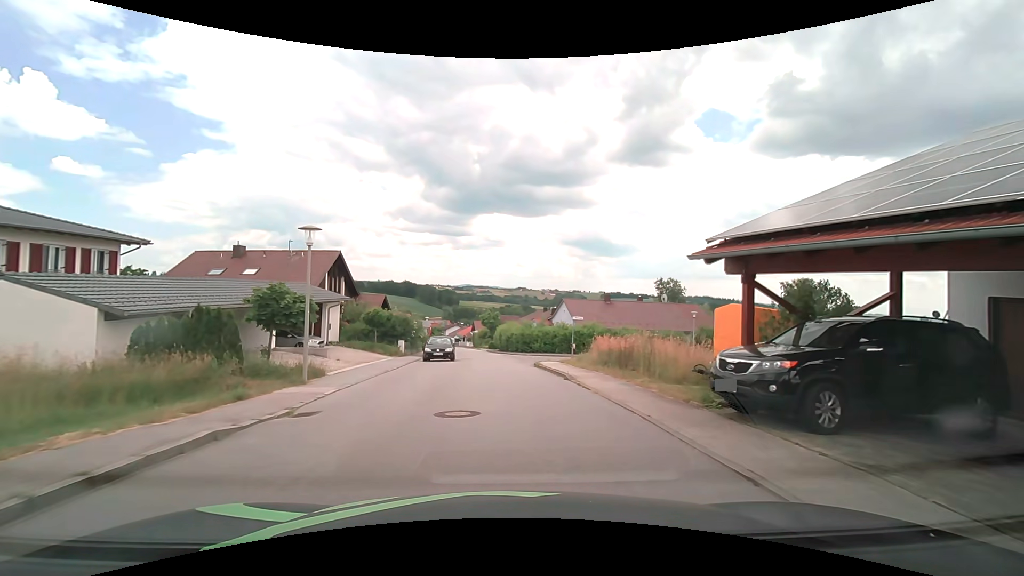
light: Day
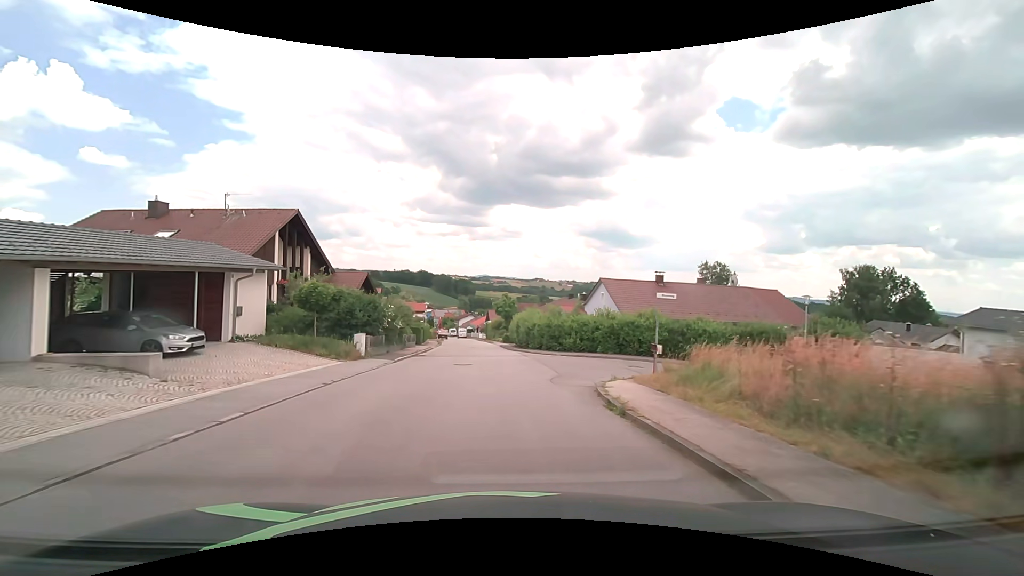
(-0.2, +13.8) m; -2°
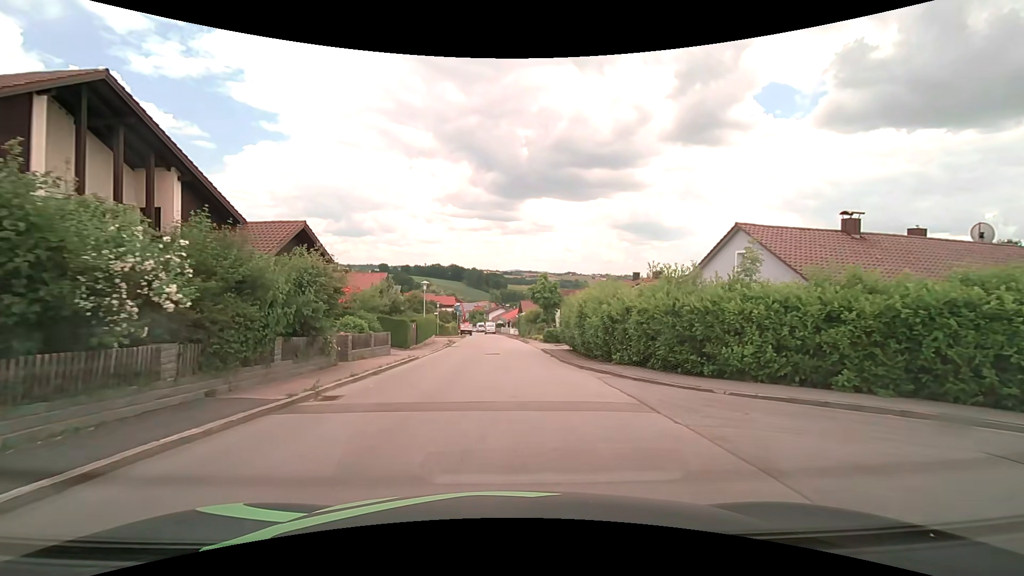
(-0.6, +20.0) m; -4°
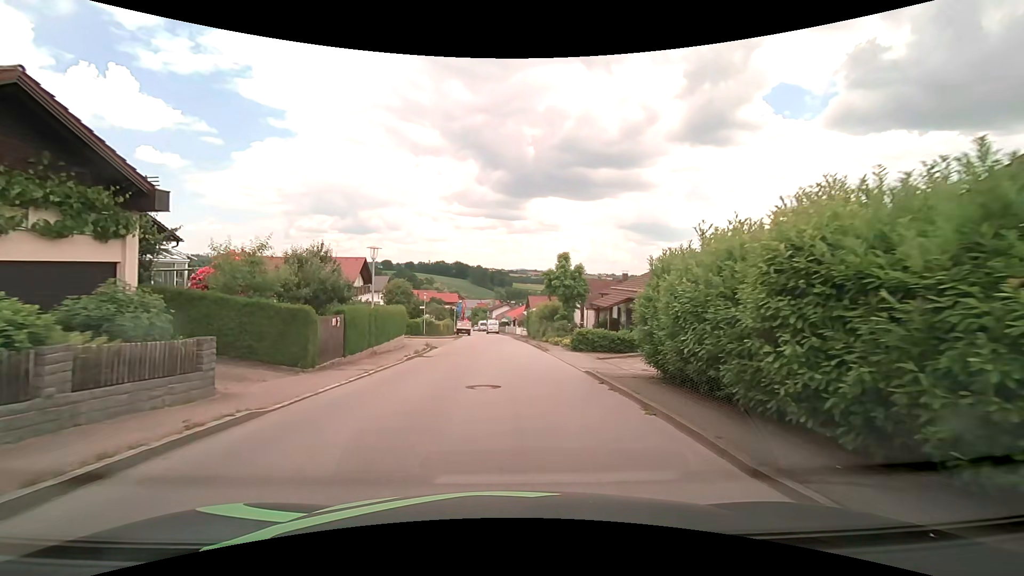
(-0.1, +14.7) m; 0°
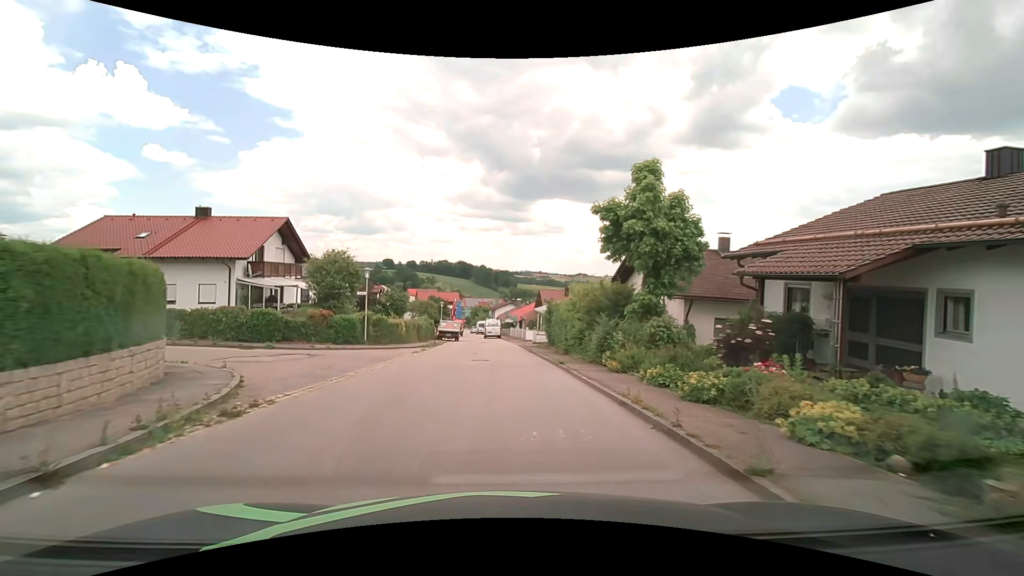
(-0.1, +23.1) m; -1°
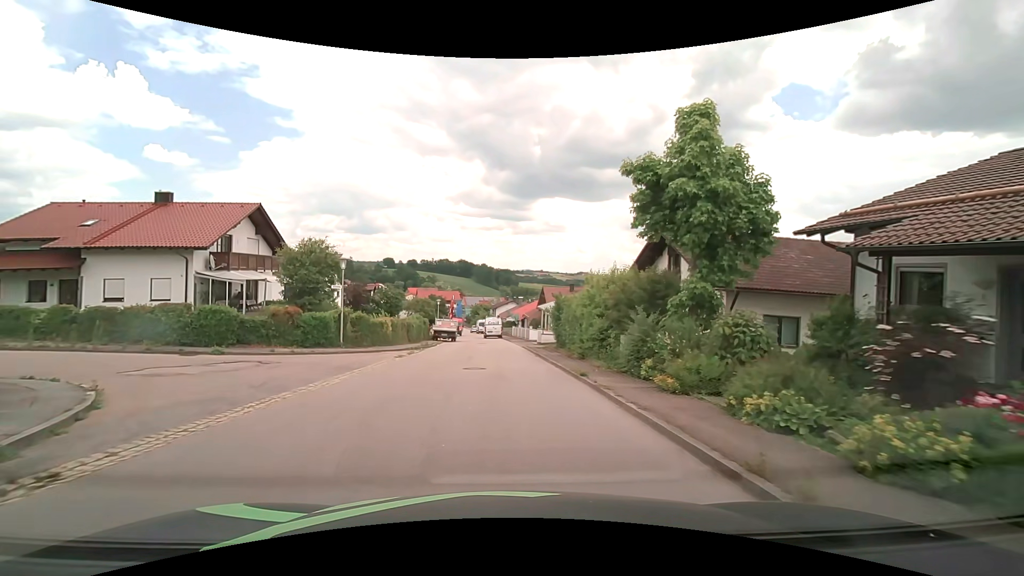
(0.0, +4.5) m; 0°
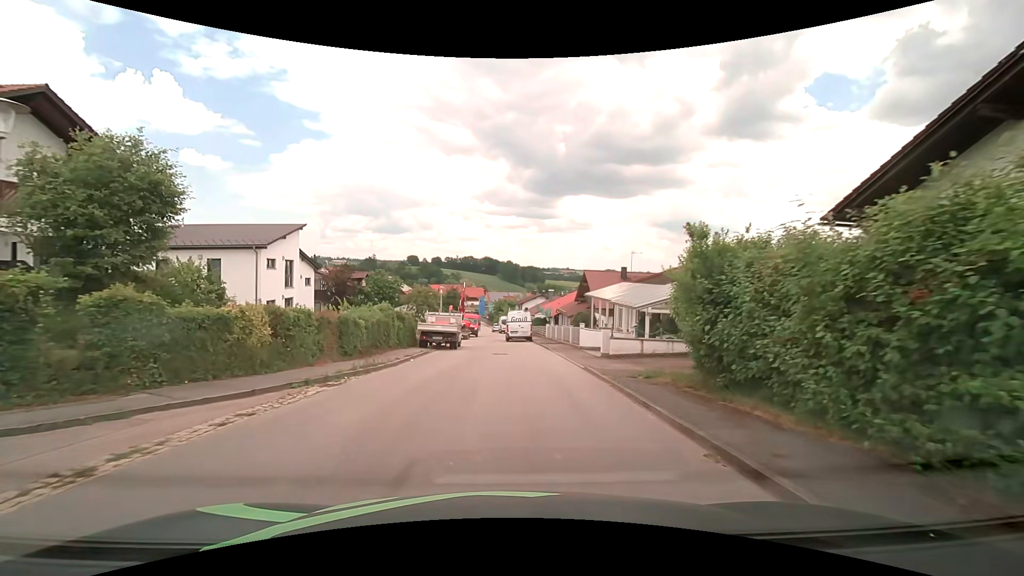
(-0.4, +18.1) m; -2°
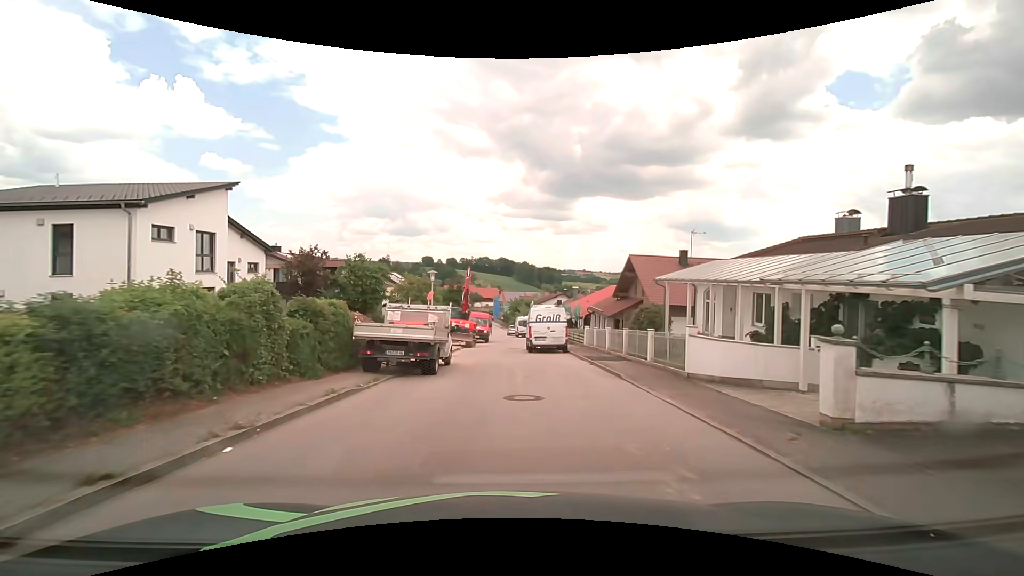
(-0.5, +13.6) m; -3°
